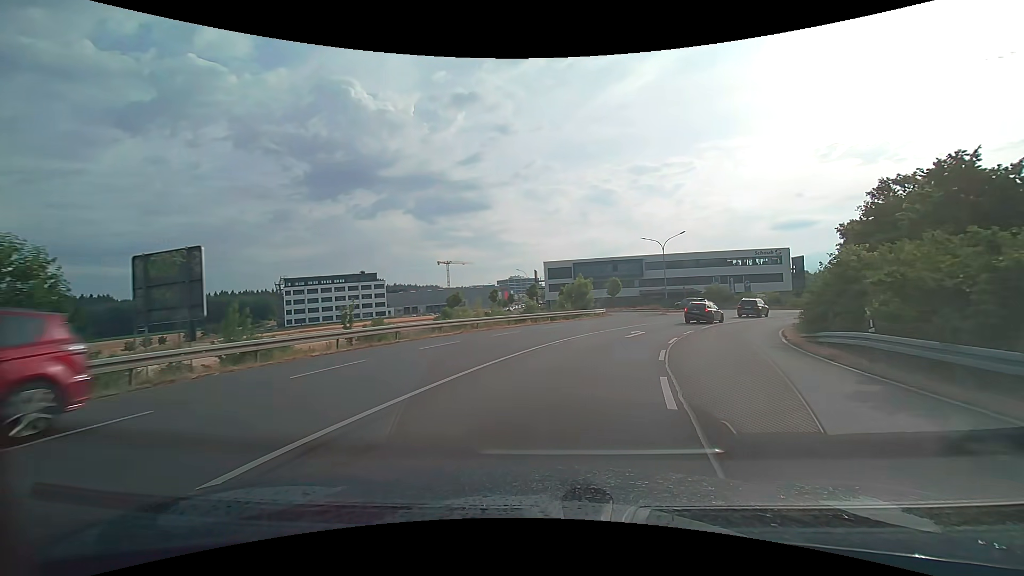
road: primary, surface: asphalt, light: Day
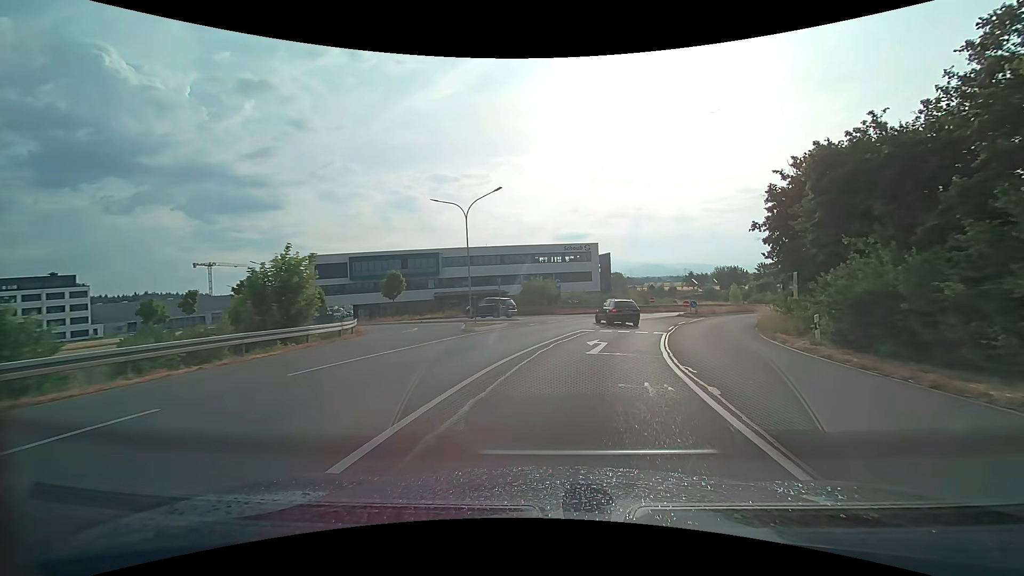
(+5.1, +27.4) m; +22°
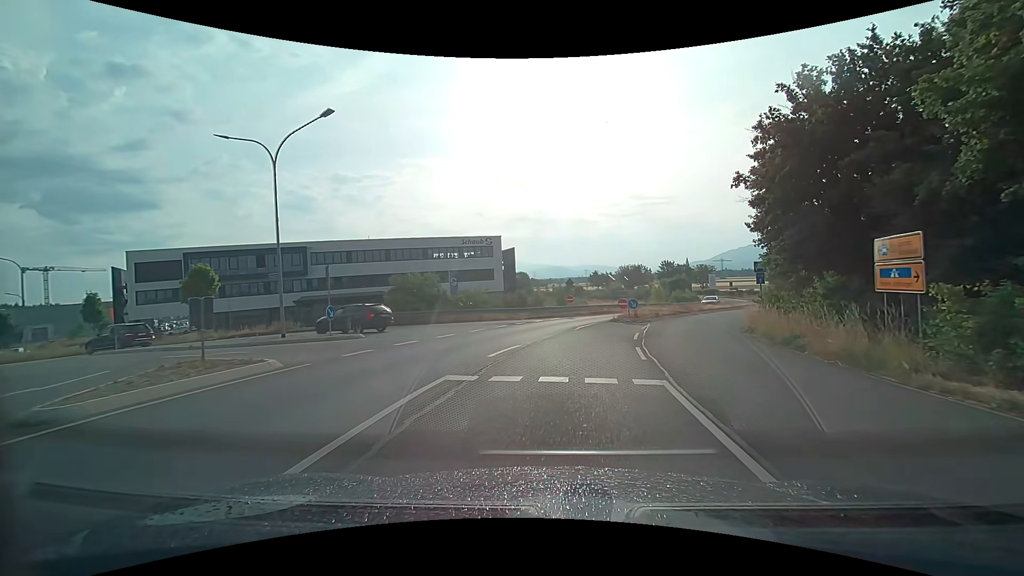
(+1.6, +14.6) m; +11°
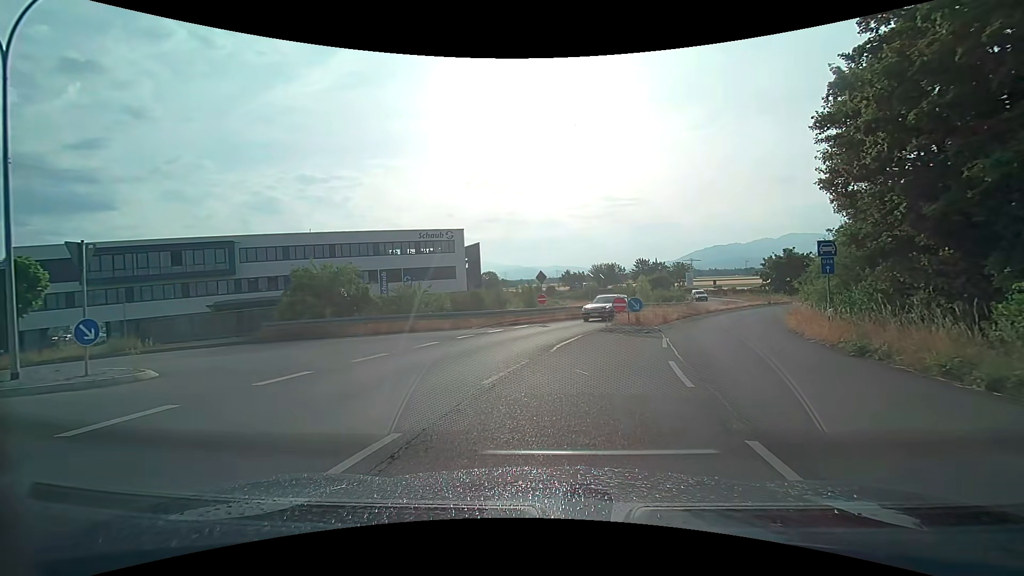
(+0.2, +9.3) m; +3°
